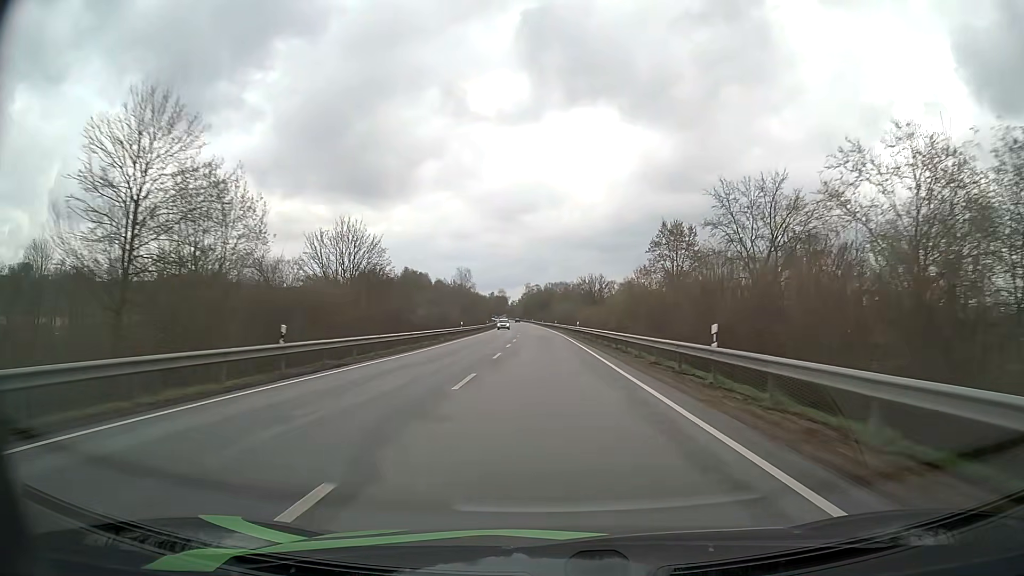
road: primary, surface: asphalt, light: Day
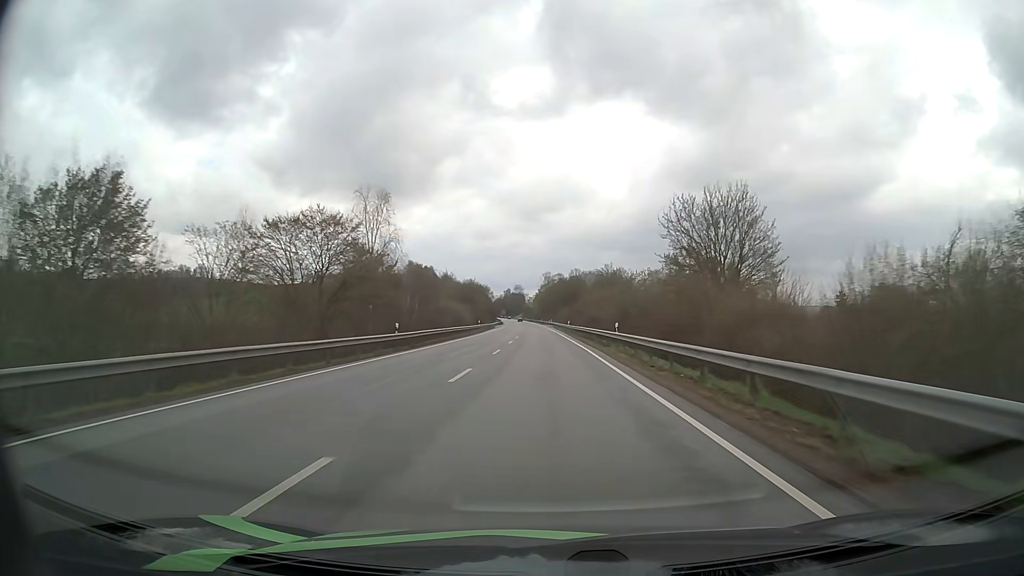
(-1.0, +79.7) m; -2°
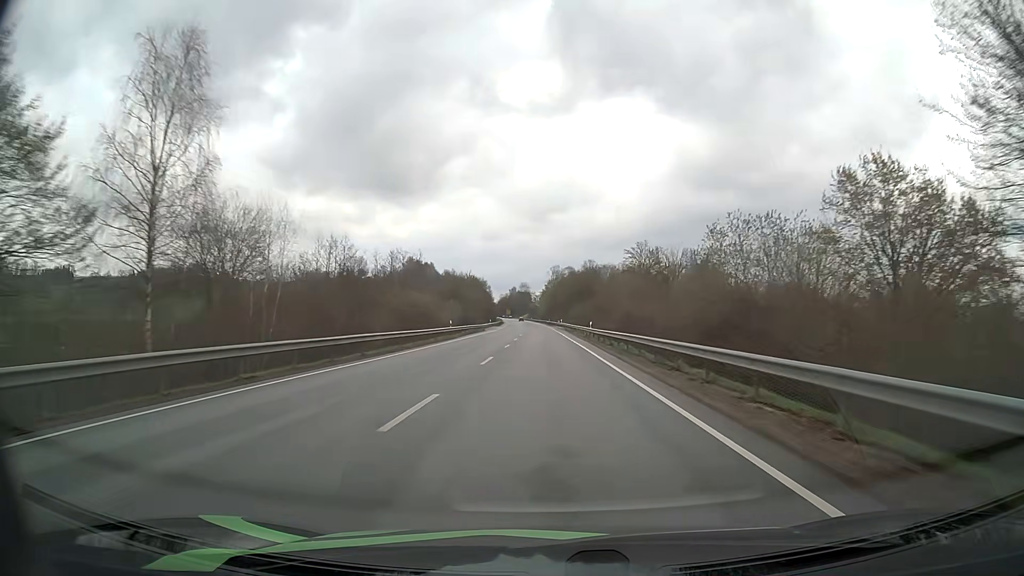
(-0.3, +31.9) m; -1°
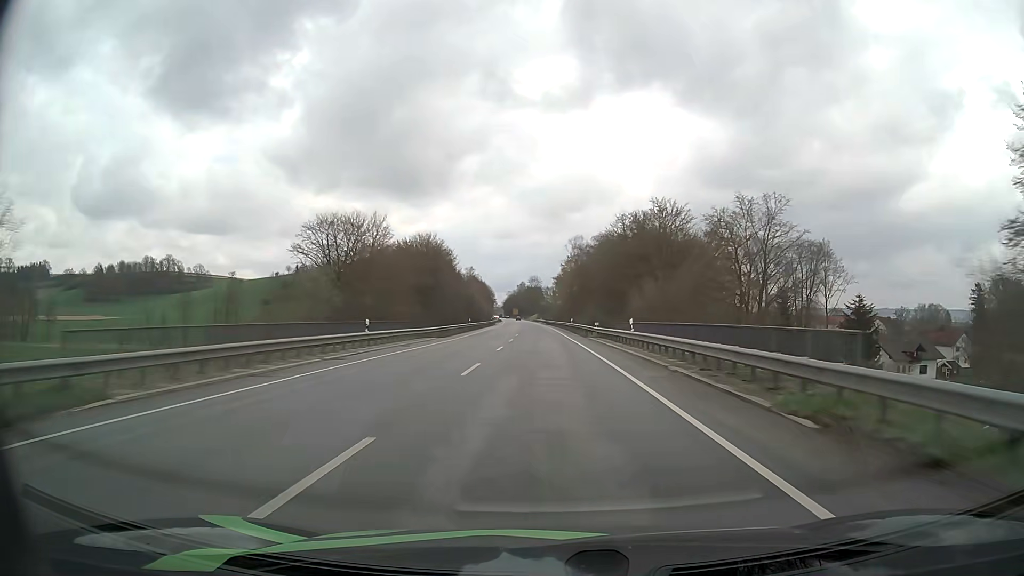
(-0.8, +79.7) m; -1°
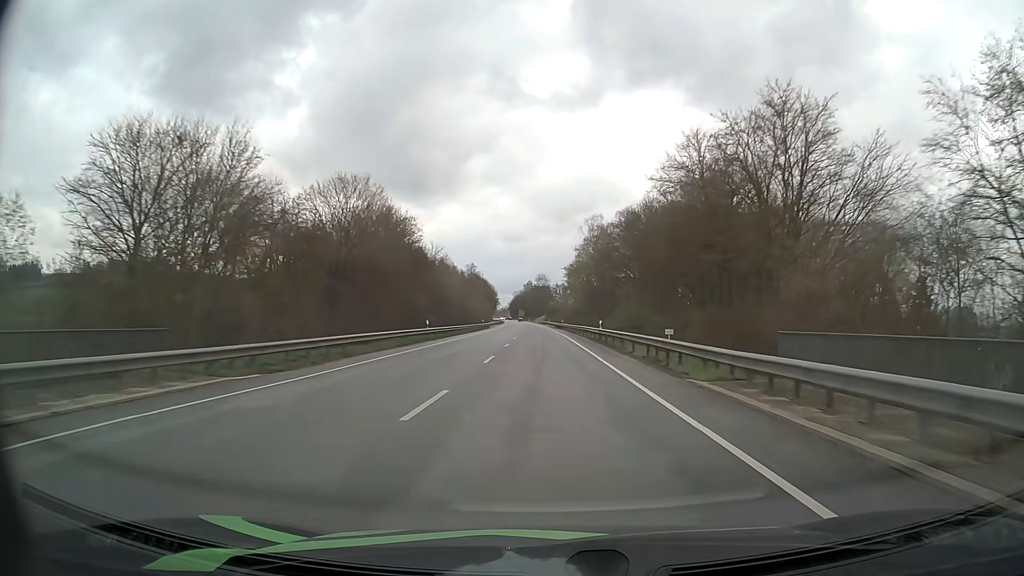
(-0.2, +31.8) m; -1°
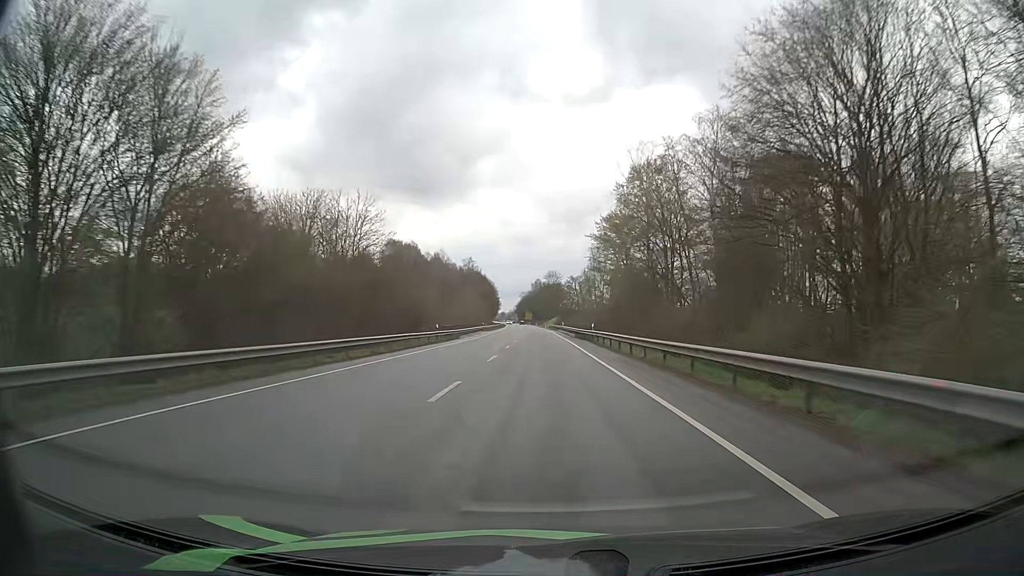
(-0.4, +47.8) m; -1°
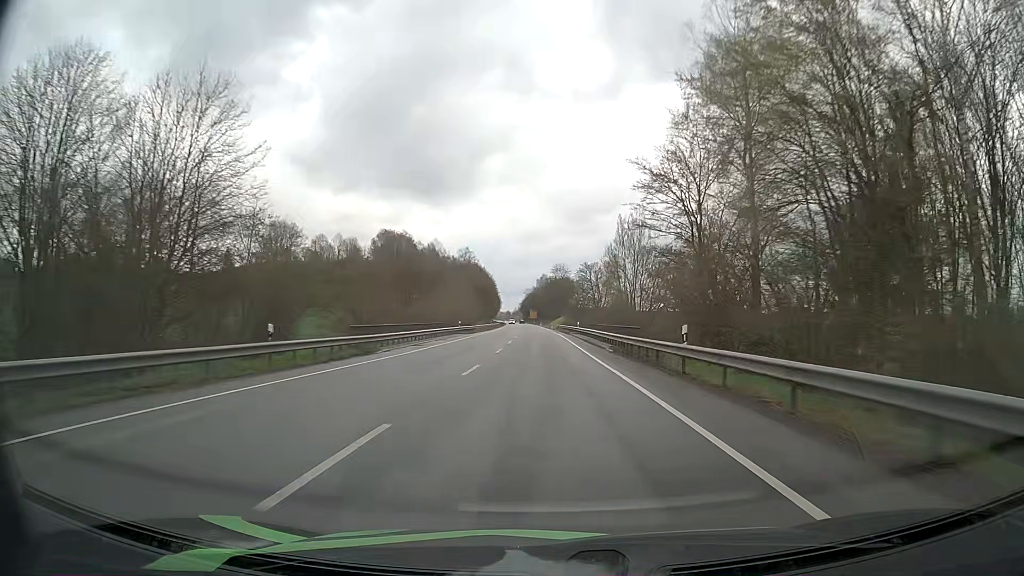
(-0.2, +31.9) m; -1°
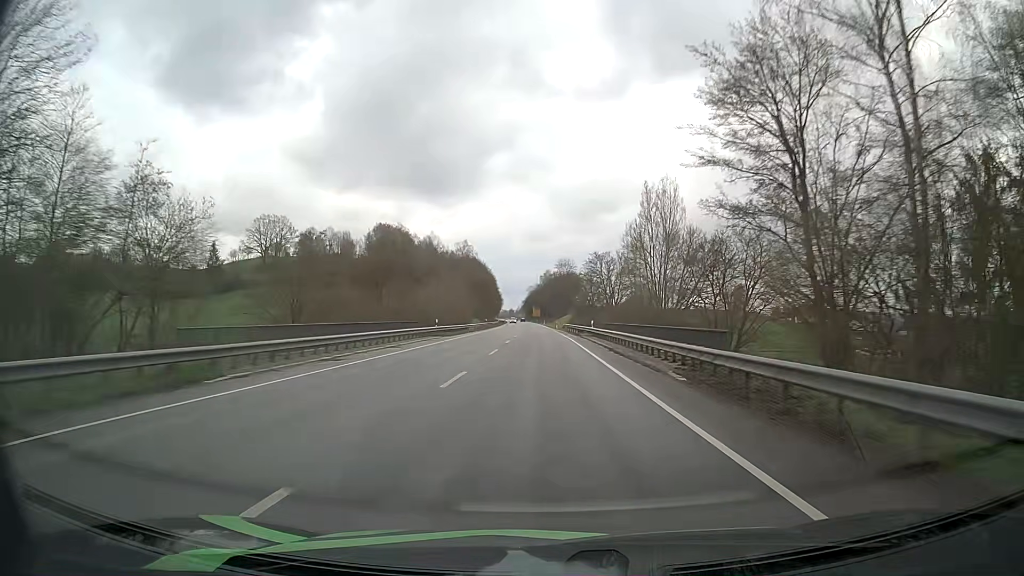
(0.0, +16.0) m; 0°
(0, +10) (0, +20) (0, +30) (0, +40) (0, +50) (-1, +60) (-1, +70) (-1, +80) (-1, +90) (-2, +100) m
